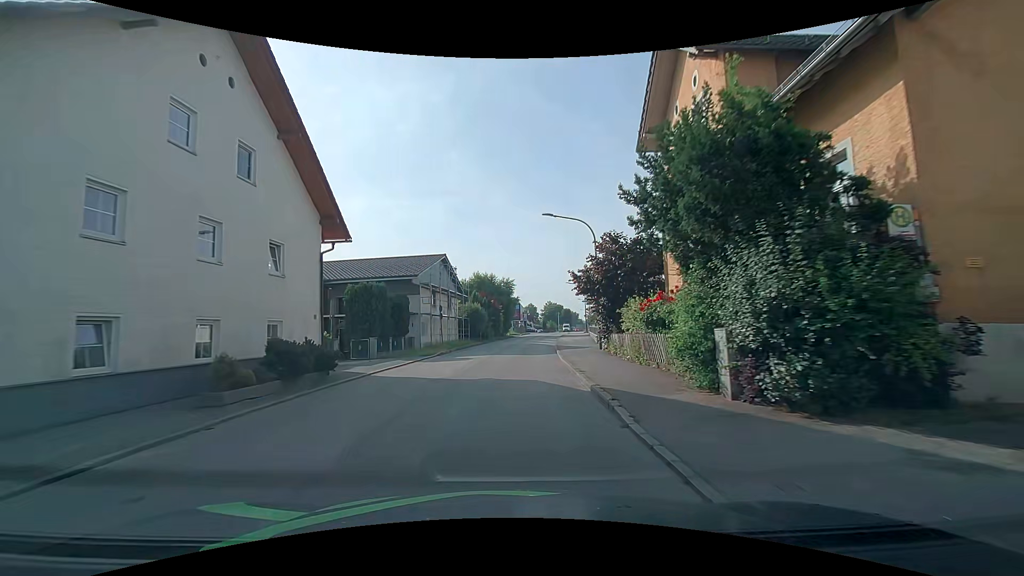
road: unclassified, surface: asphalt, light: Day
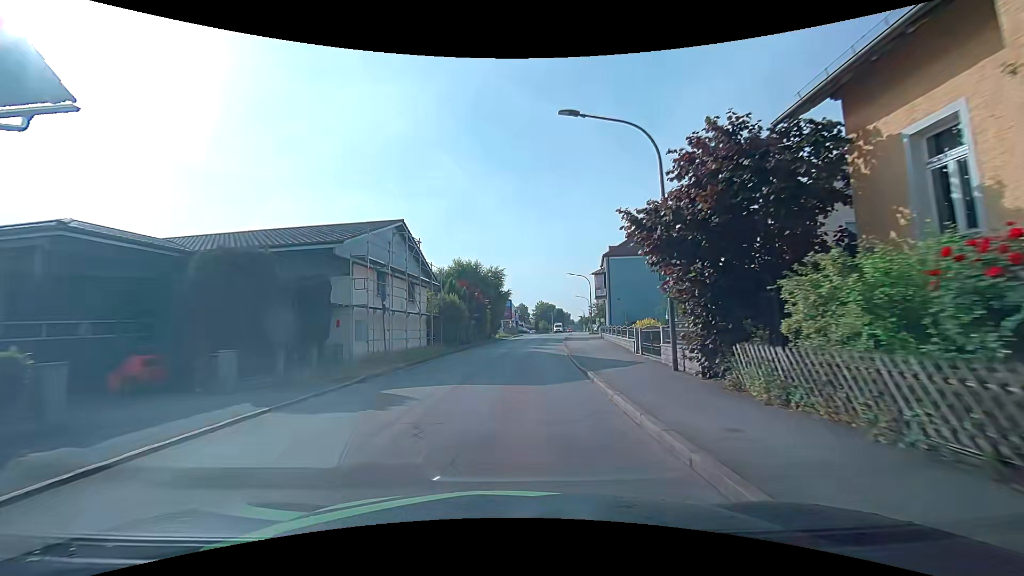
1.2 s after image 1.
(0.0, +13.1) m; 0°
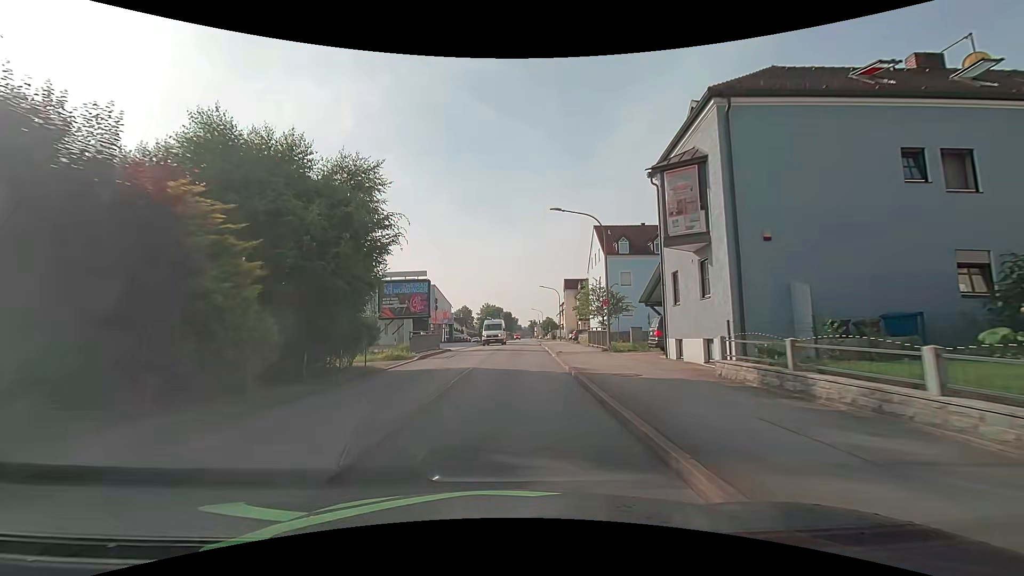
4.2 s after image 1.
(+2.3, +35.4) m; +6°
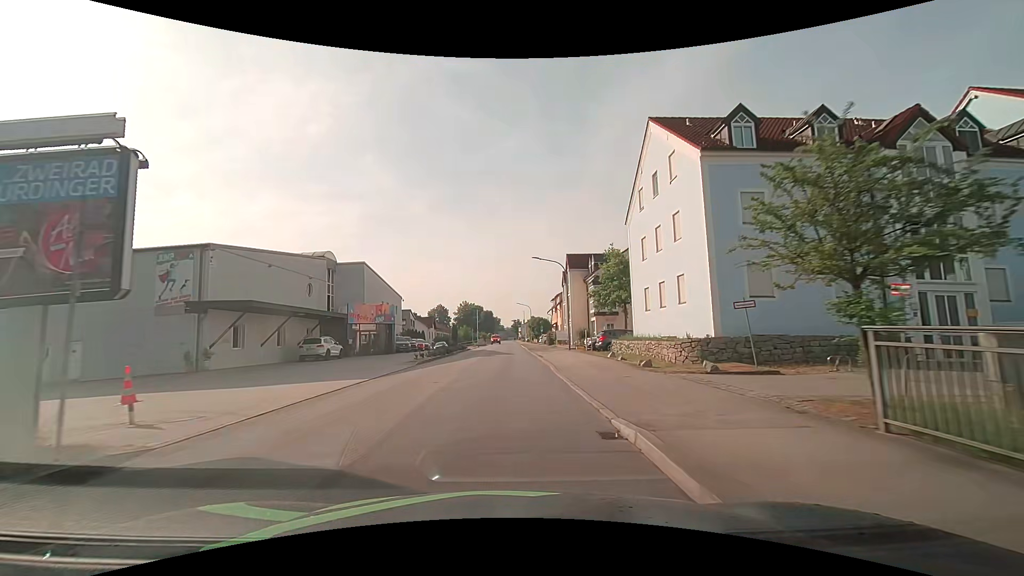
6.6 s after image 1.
(+0.9, +27.8) m; +2°
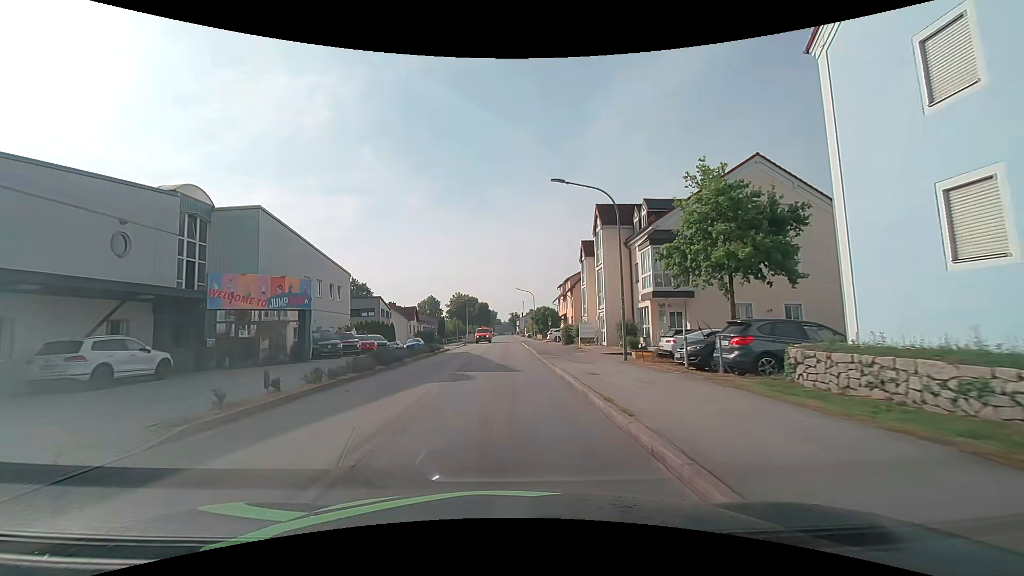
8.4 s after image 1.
(-0.1, +19.6) m; 0°
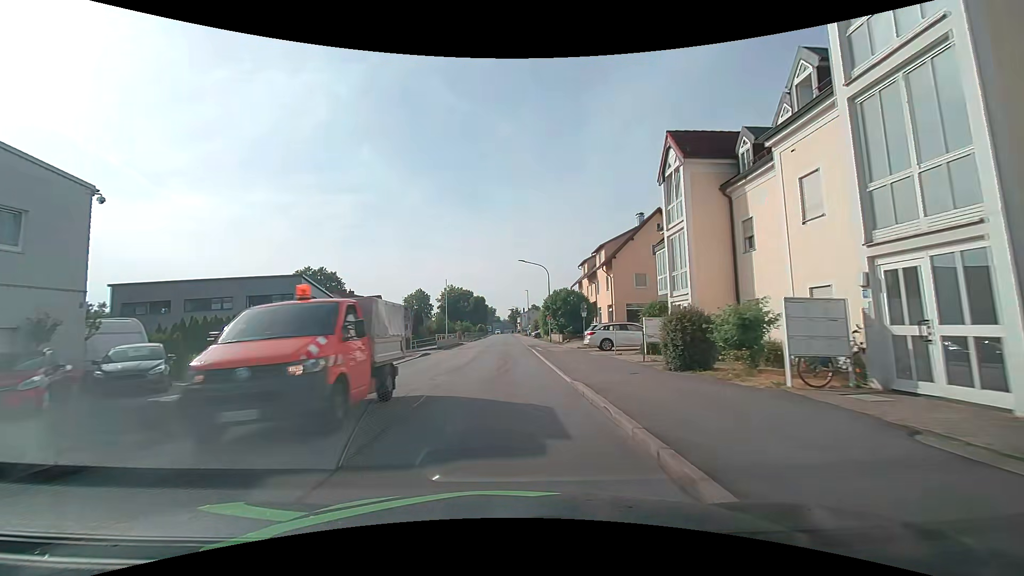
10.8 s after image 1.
(0.0, +27.1) m; 0°
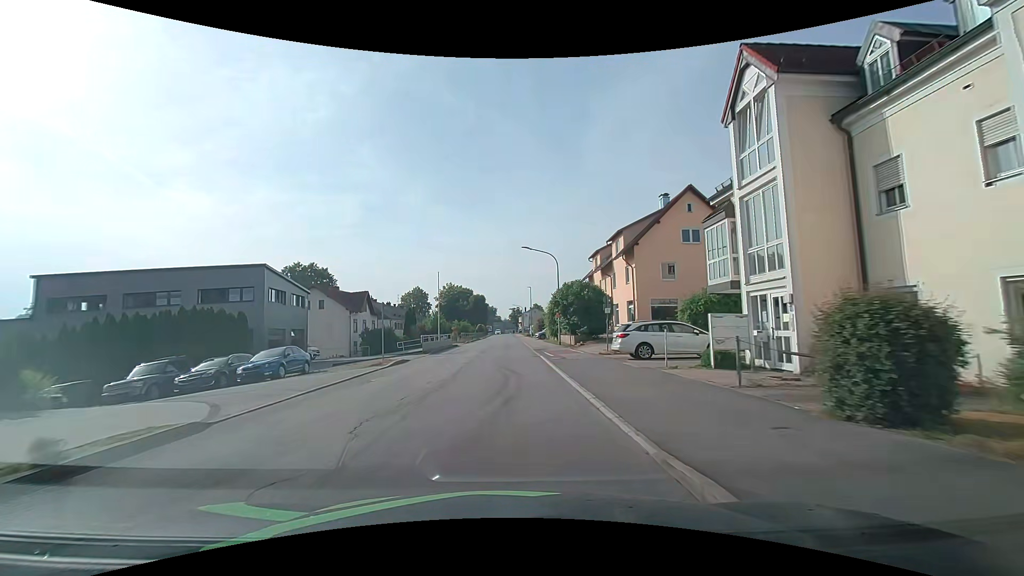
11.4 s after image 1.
(-0.1, +7.1) m; 0°
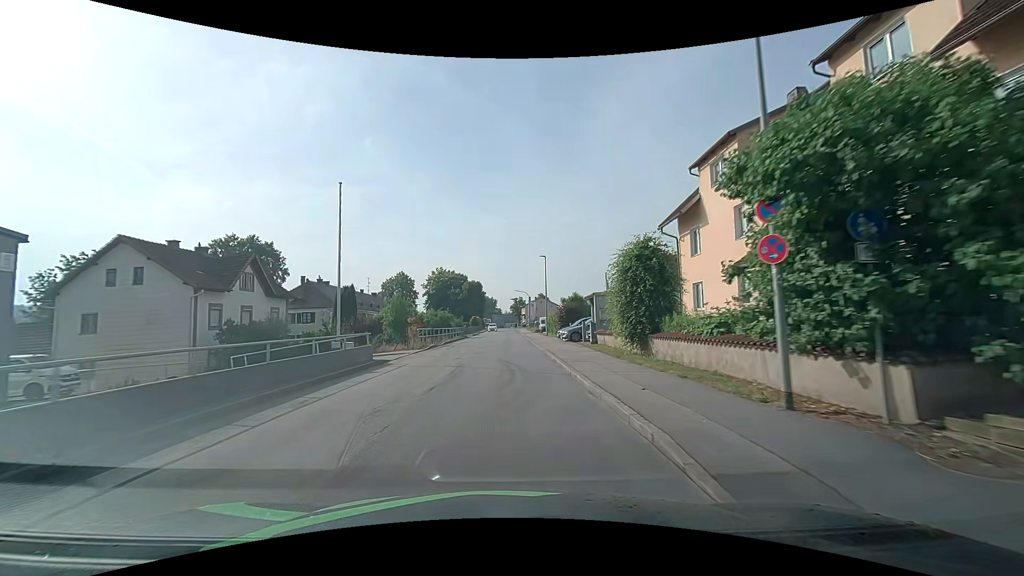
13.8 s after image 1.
(-0.3, +29.4) m; -1°
(0, +10) (0, +20) (0, +30) (0, +40) (0, +50) (0, +60) (0, +70) (0, +80) (0, +90) (0, +100) m
